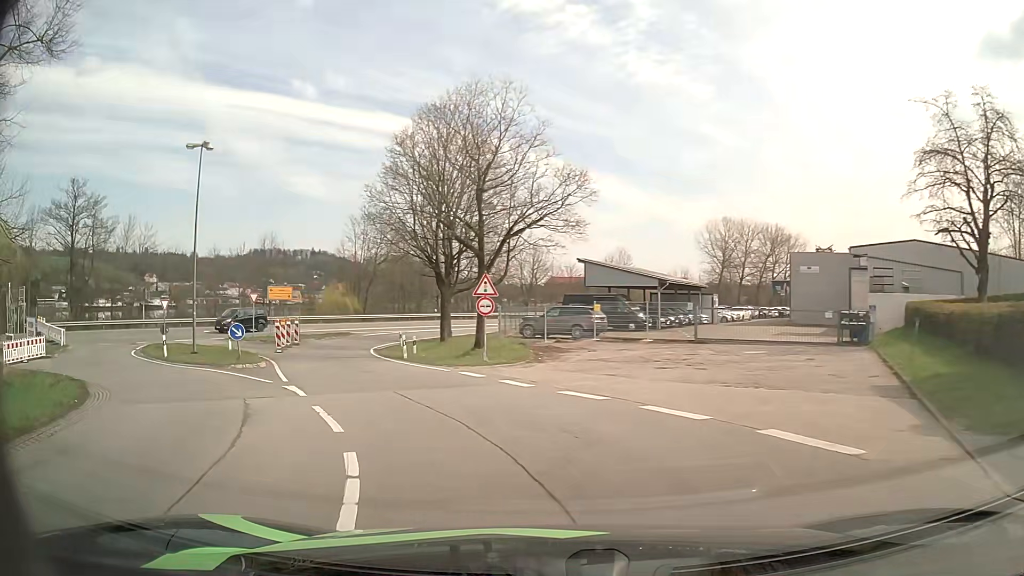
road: unclassified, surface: asphalt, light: Day
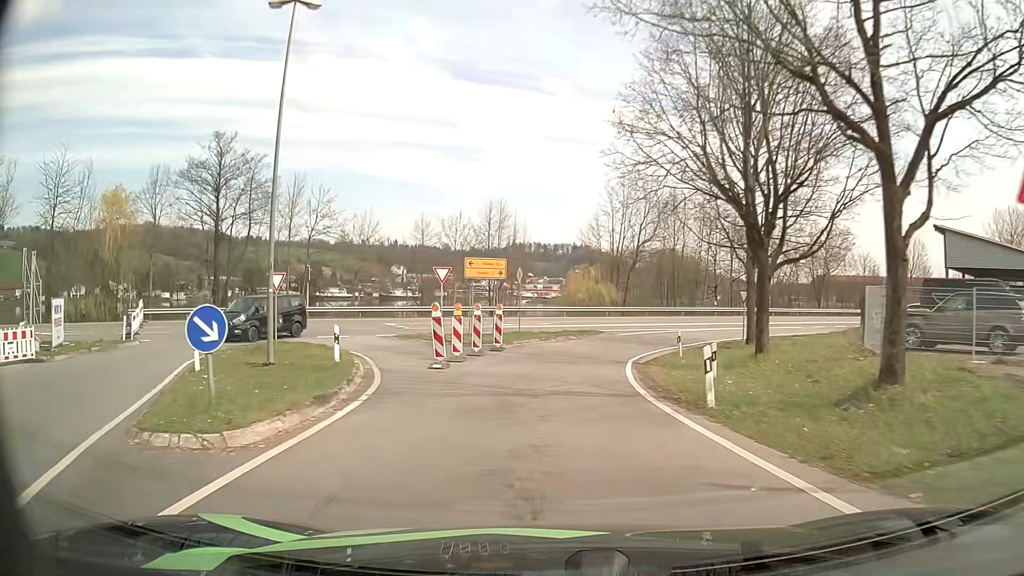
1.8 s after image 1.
(-3.7, +16.9) m; -24°
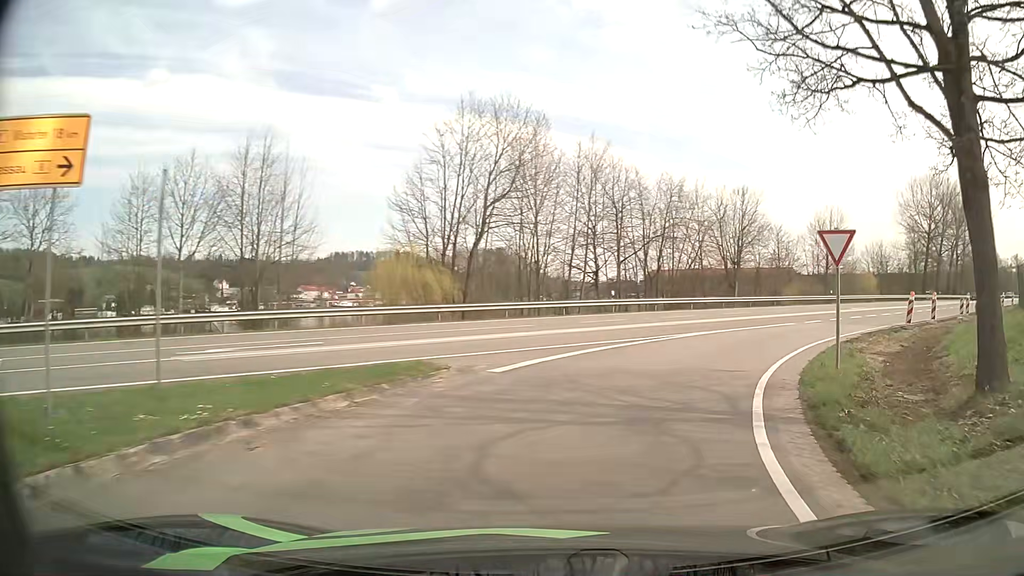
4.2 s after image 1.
(+1.4, +23.9) m; +15°
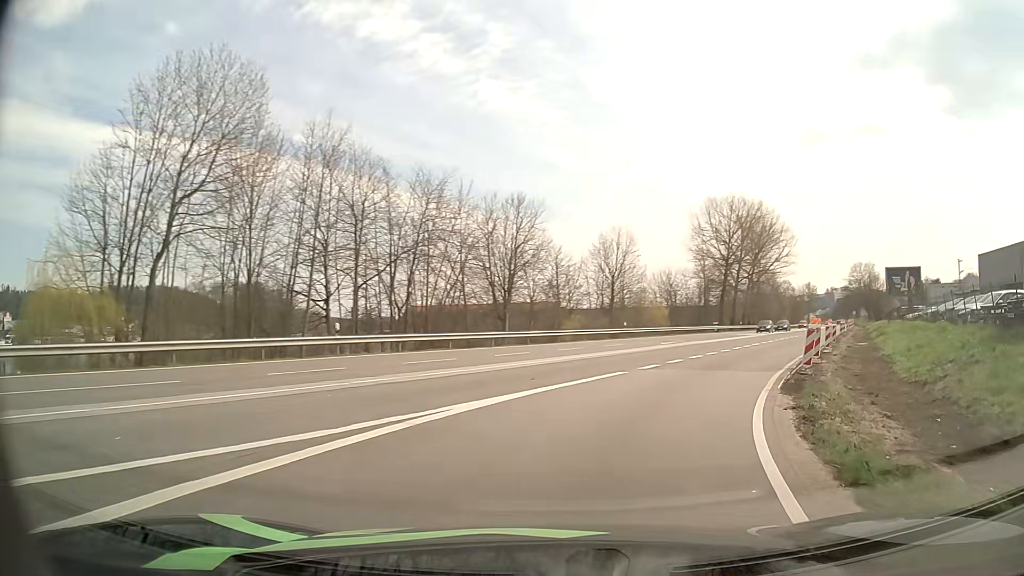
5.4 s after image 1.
(+1.9, +11.9) m; +20°
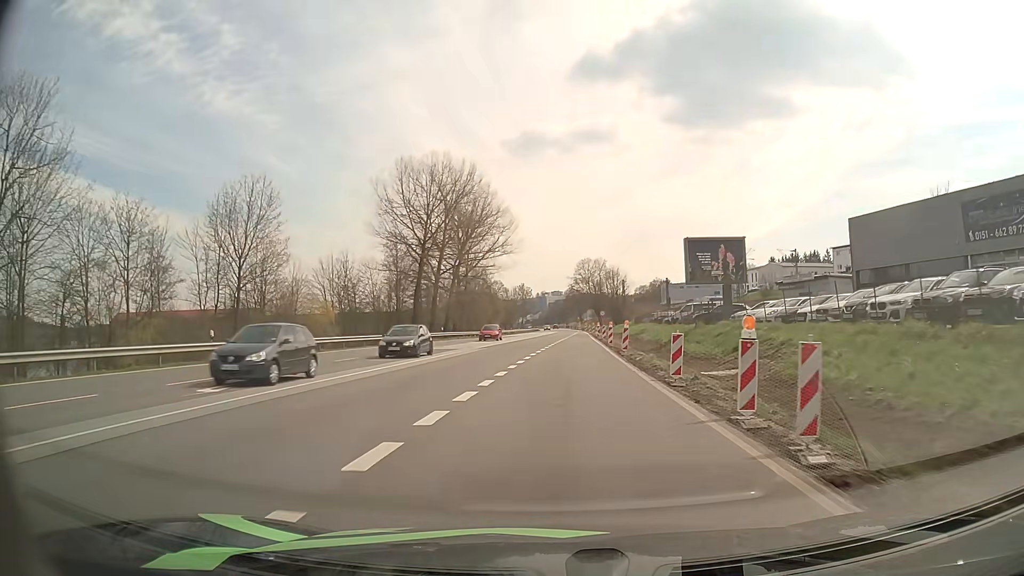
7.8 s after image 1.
(+7.8, +26.6) m; +25°
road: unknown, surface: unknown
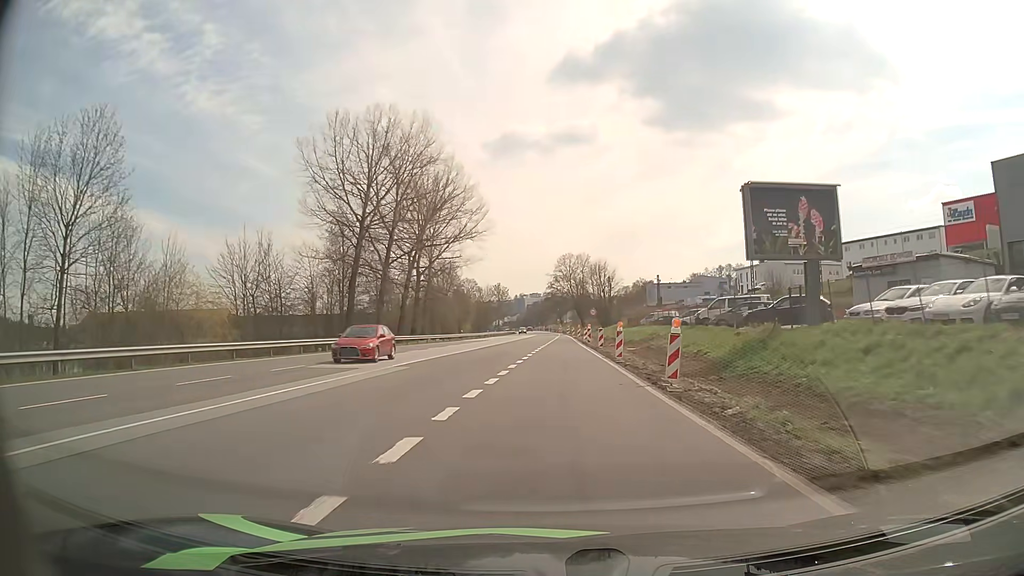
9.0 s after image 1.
(+0.3, +17.7) m; +2°
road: primary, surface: asphalt
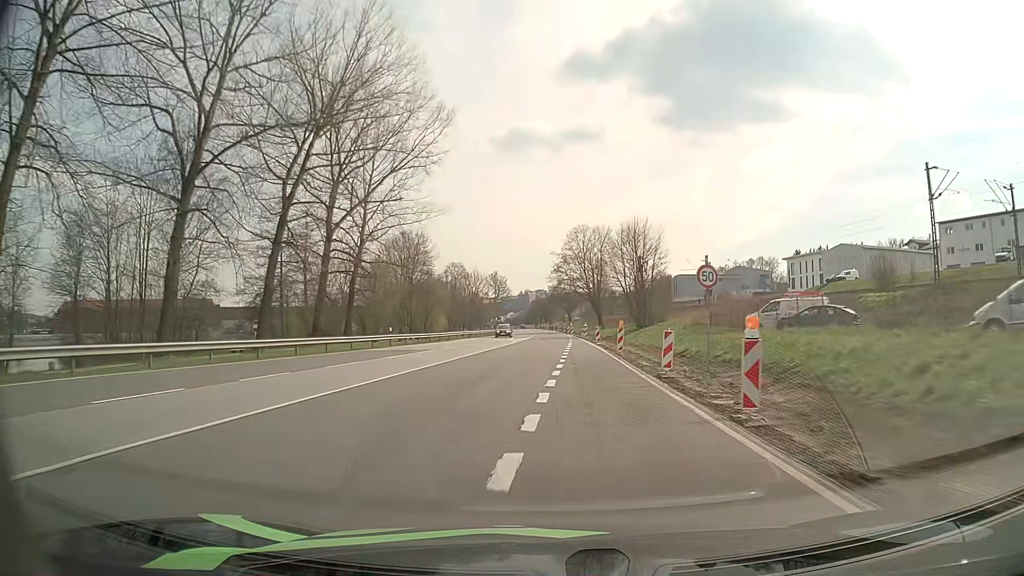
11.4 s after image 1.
(+0.2, +41.8) m; 0°
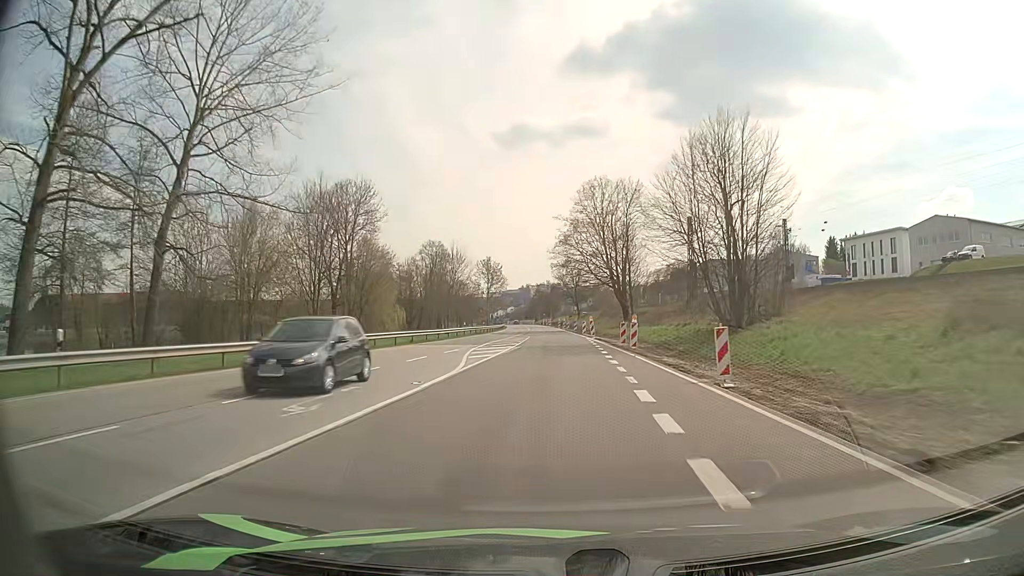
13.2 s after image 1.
(-0.1, +34.9) m; 0°
(0, +10) (0, +20) (0, +30) (0, +40) (0, +50) (0, +60) (0, +70) (0, +80) (-1, +90) (-1, +100) m
